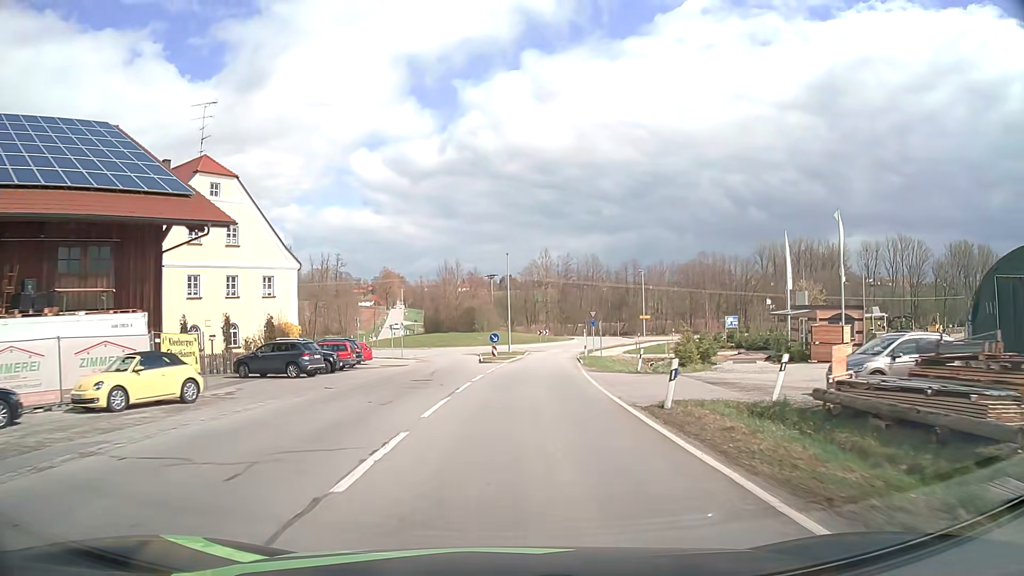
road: tertiary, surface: asphalt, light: Day
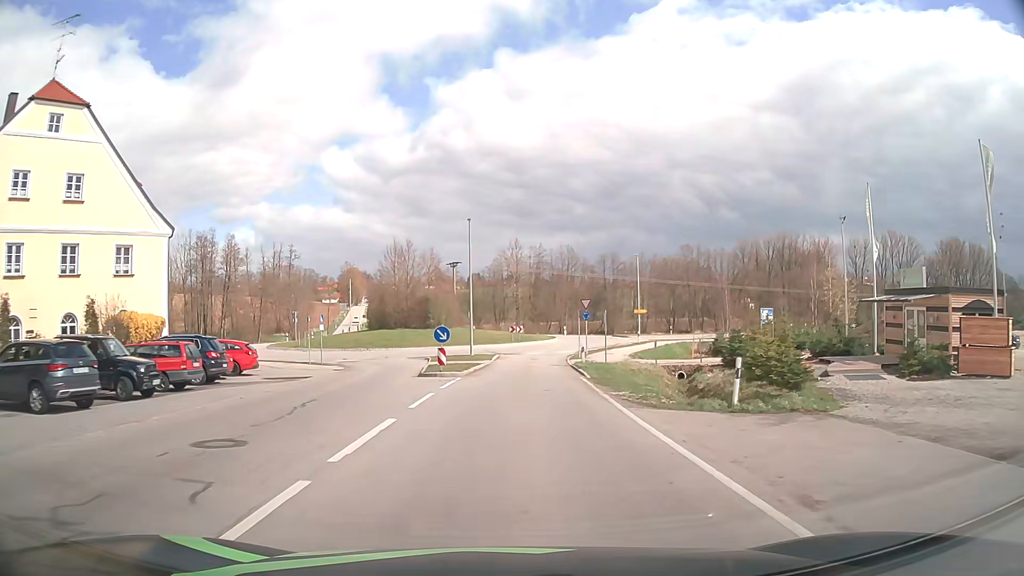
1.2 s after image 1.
(+0.3, +15.6) m; +3°
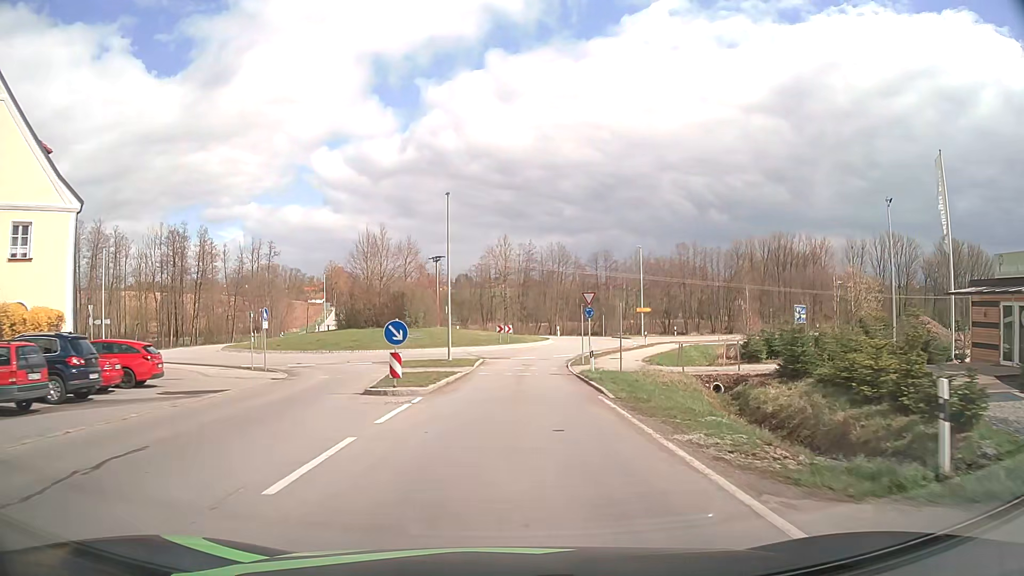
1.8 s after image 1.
(+0.1, +7.5) m; +1°
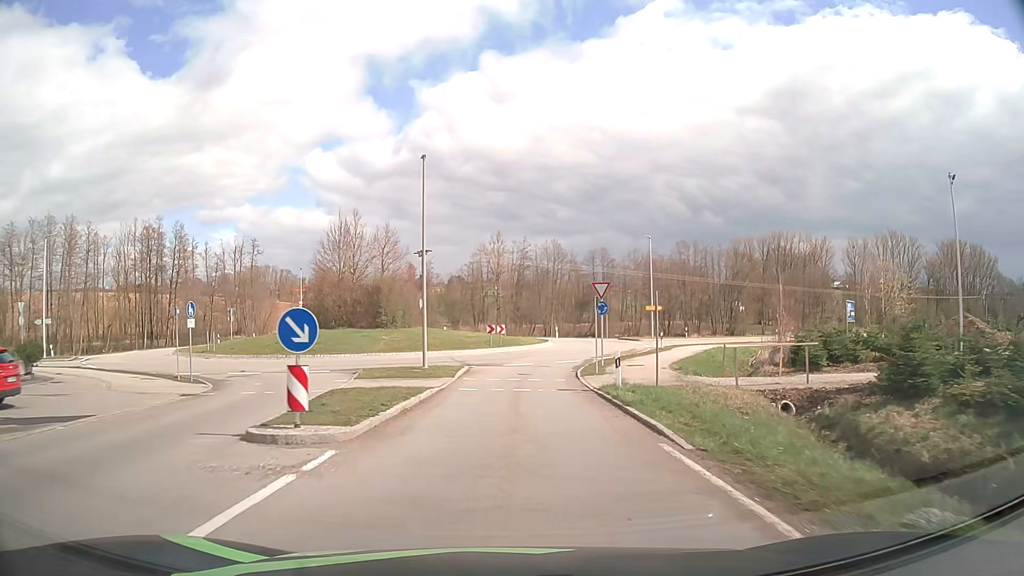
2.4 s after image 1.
(+0.1, +7.1) m; +1°
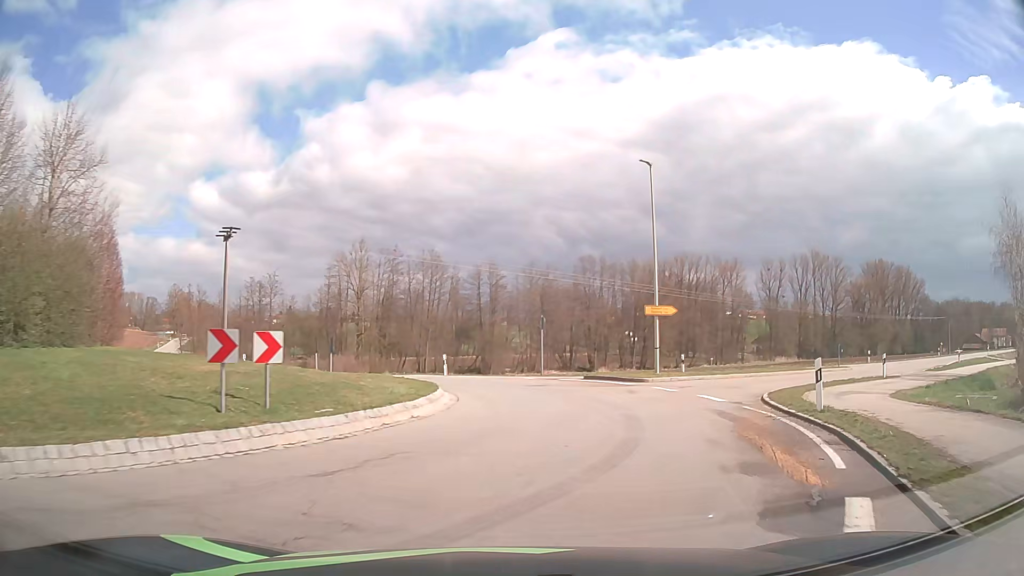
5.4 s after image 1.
(+1.0, +29.7) m; +10°
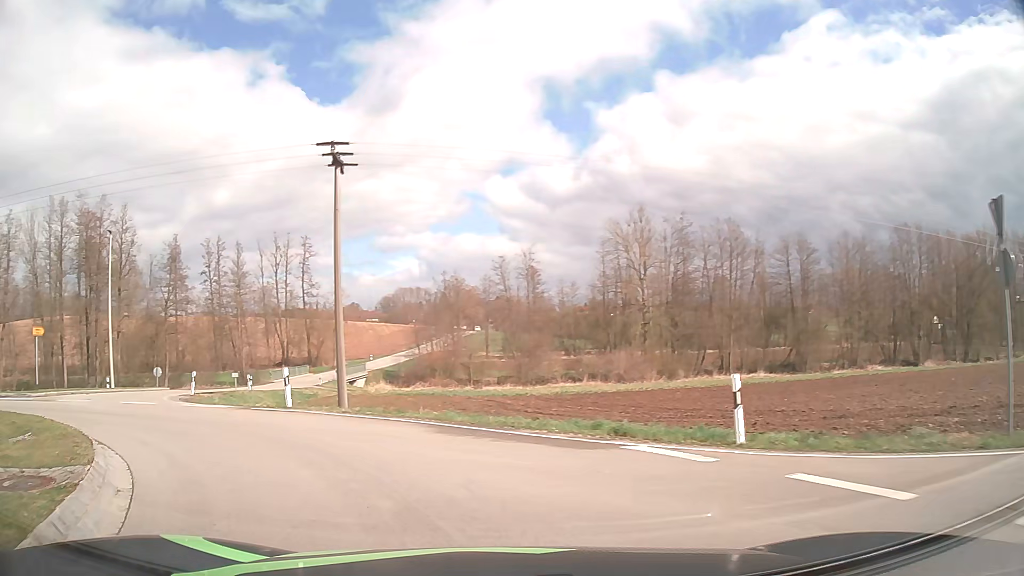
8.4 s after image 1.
(-0.3, +22.3) m; -24°
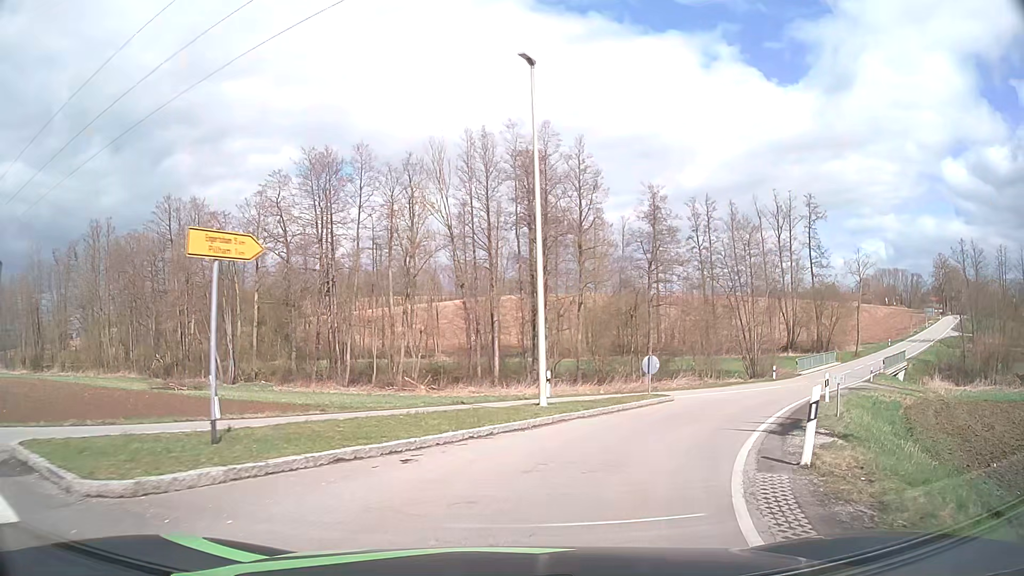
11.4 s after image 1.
(-10.3, +18.3) m; -42°
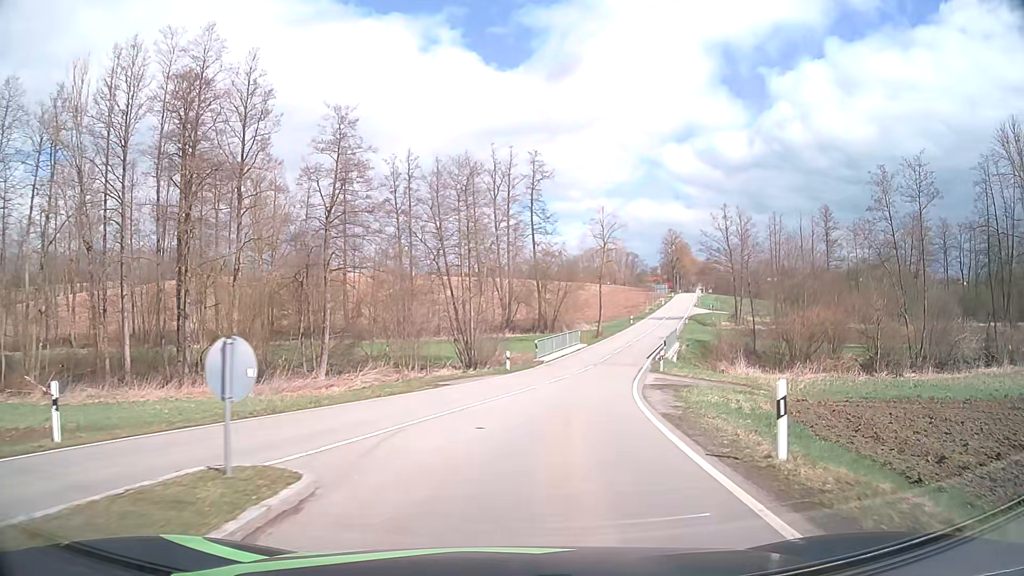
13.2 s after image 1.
(+3.4, +15.4) m; +25°
(+1, +10) (+2, +20) (+4, +30) (+6, +39) (+9, +49) (+12, +59) (+15, +68) (+18, +77) (+21, +87) (+25, +96) m
